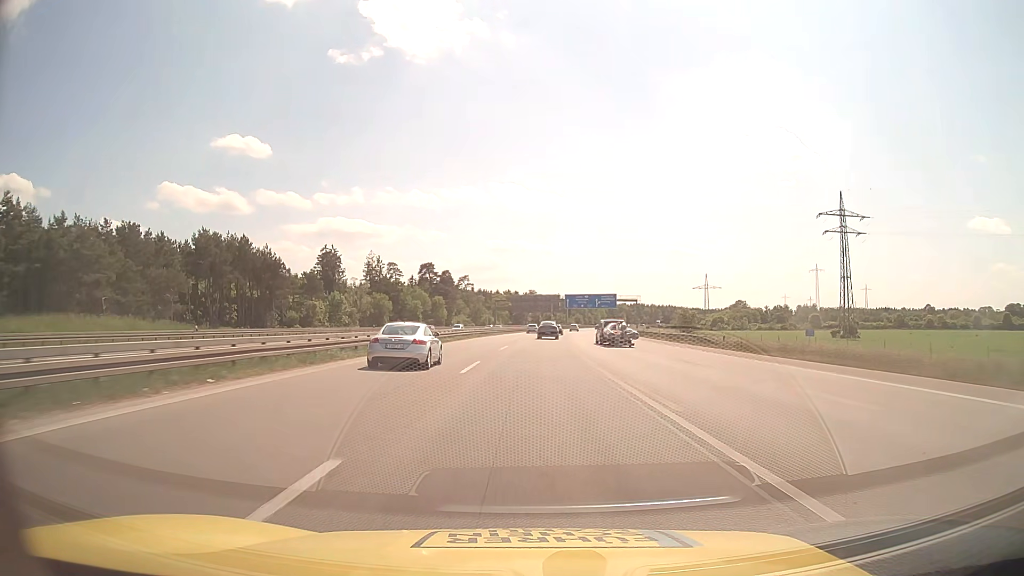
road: motorway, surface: asphalt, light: Day
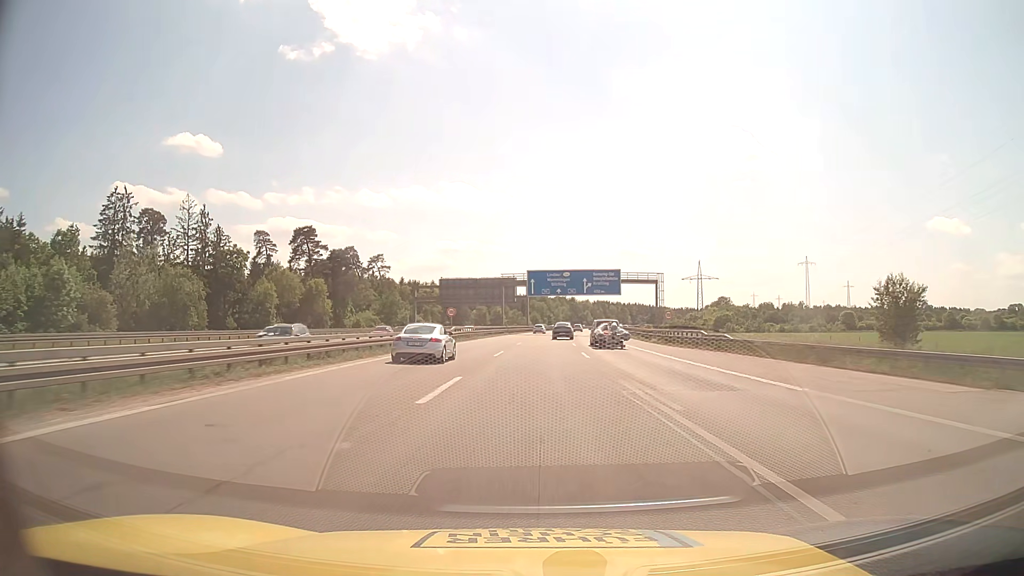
(+2.6, +79.6) m; +4°
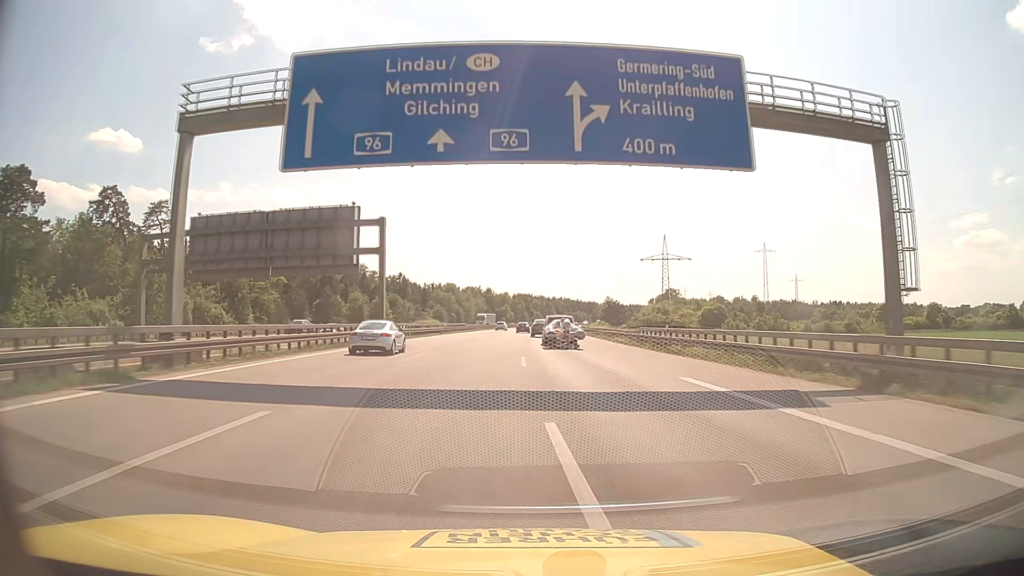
(+4.5, +80.0) m; +7°
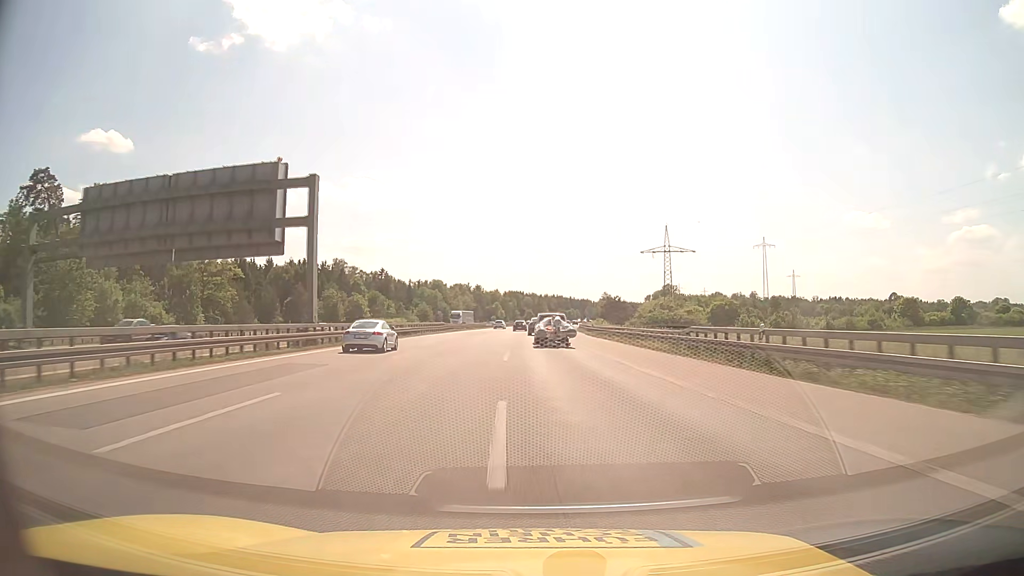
(+0.2, +15.7) m; +1°
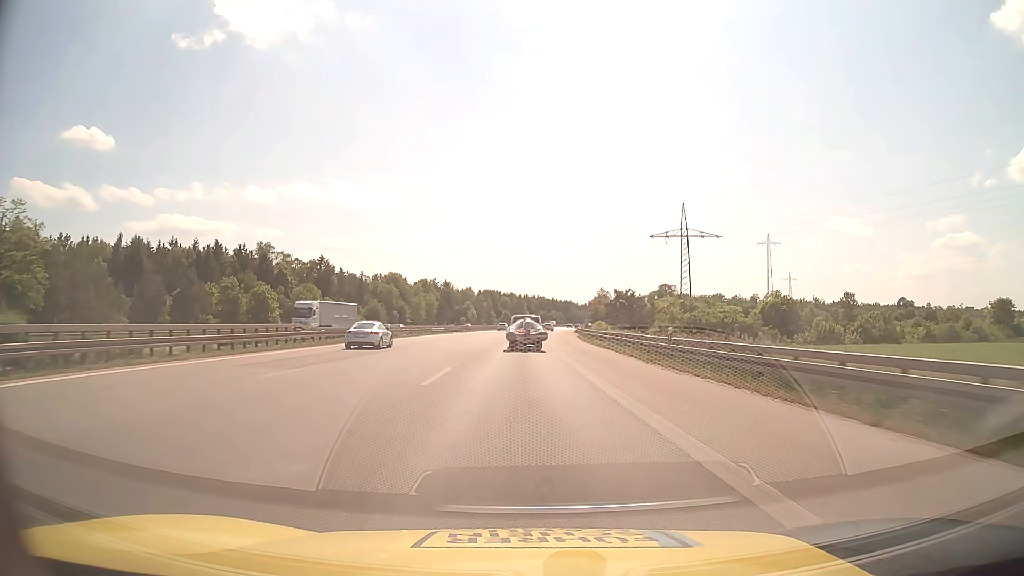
(+0.8, +45.1) m; +2°
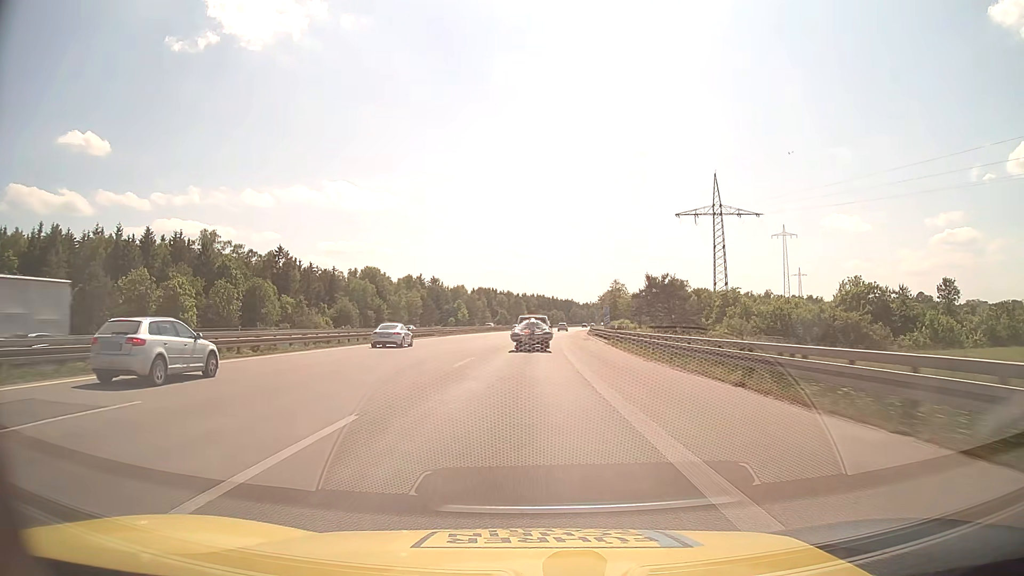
(+0.1, +29.0) m; 0°
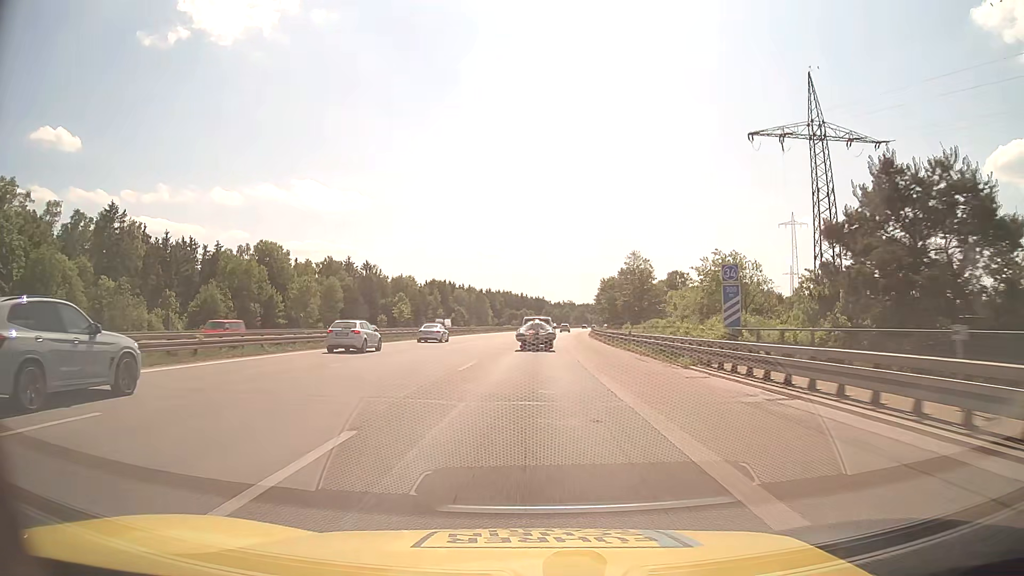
(+1.0, +55.7) m; +3°
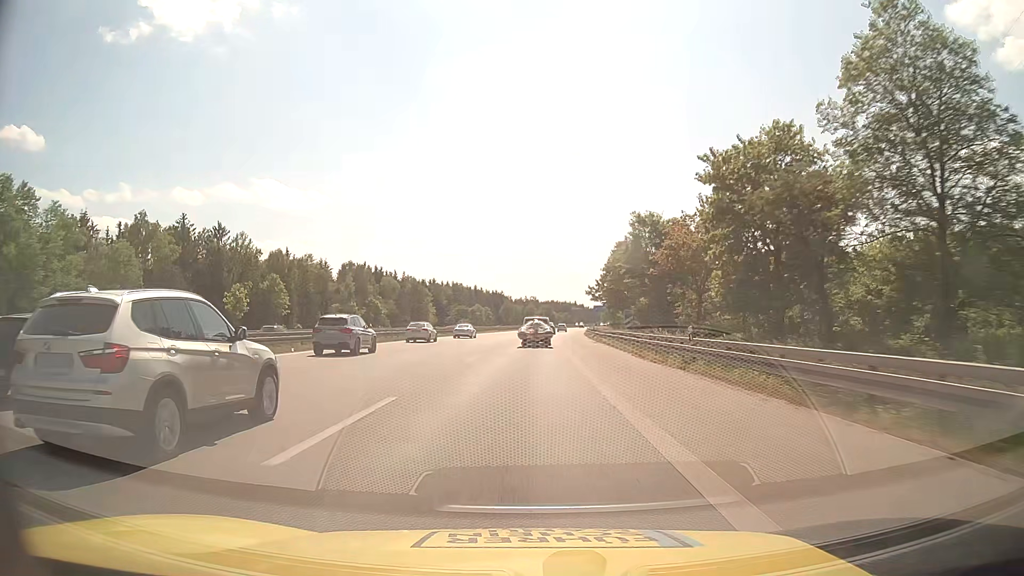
(+2.2, +67.8) m; +3°
(0, +10) (0, +20) (0, +30) (0, +40) (+1, +50) (+1, +60) (+2, +70) (+2, +80) (+3, +90) (+3, +100) m
